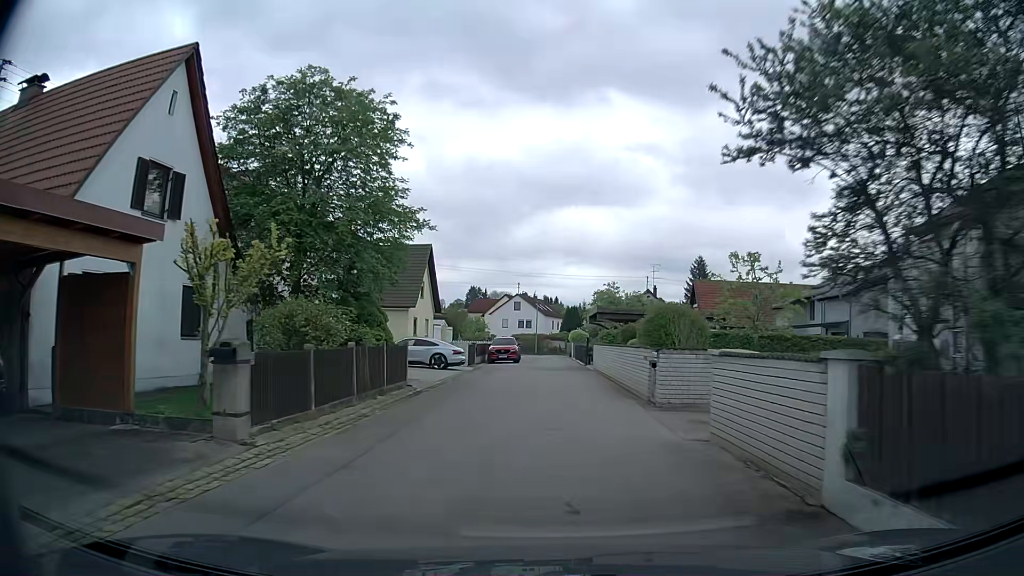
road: residential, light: Day
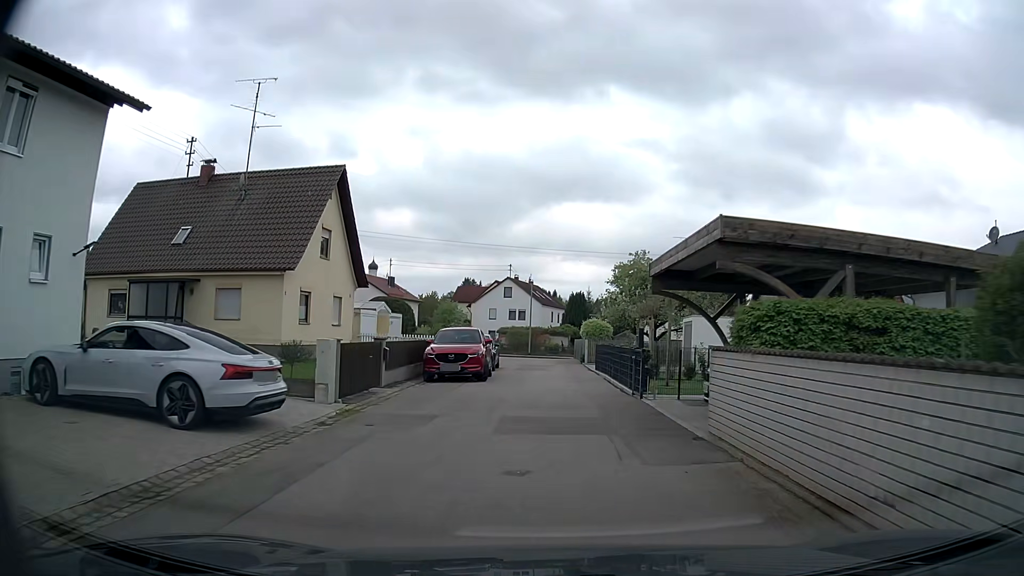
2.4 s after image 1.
(+0.1, +21.7) m; 0°
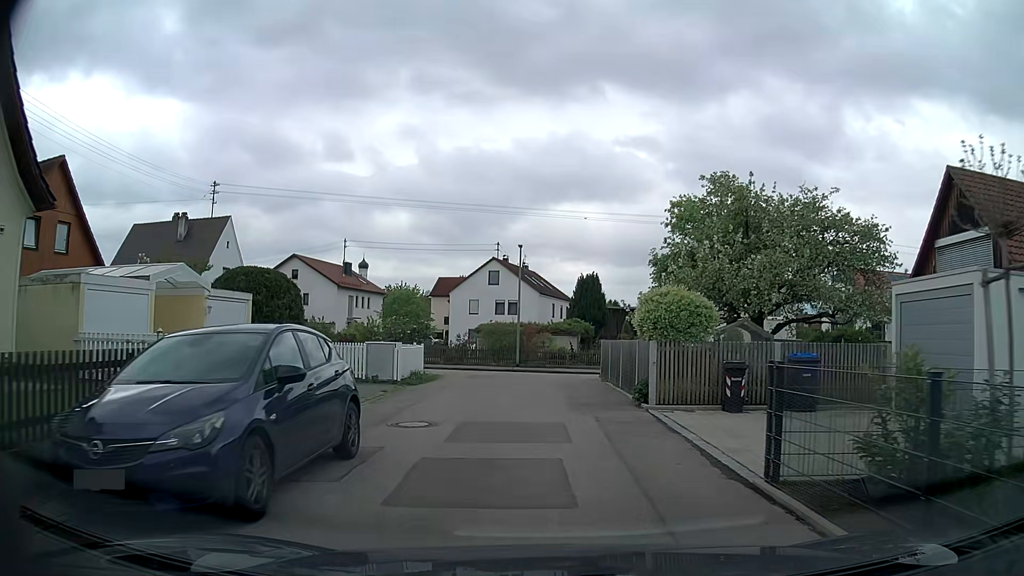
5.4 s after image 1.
(+0.1, +22.0) m; 0°
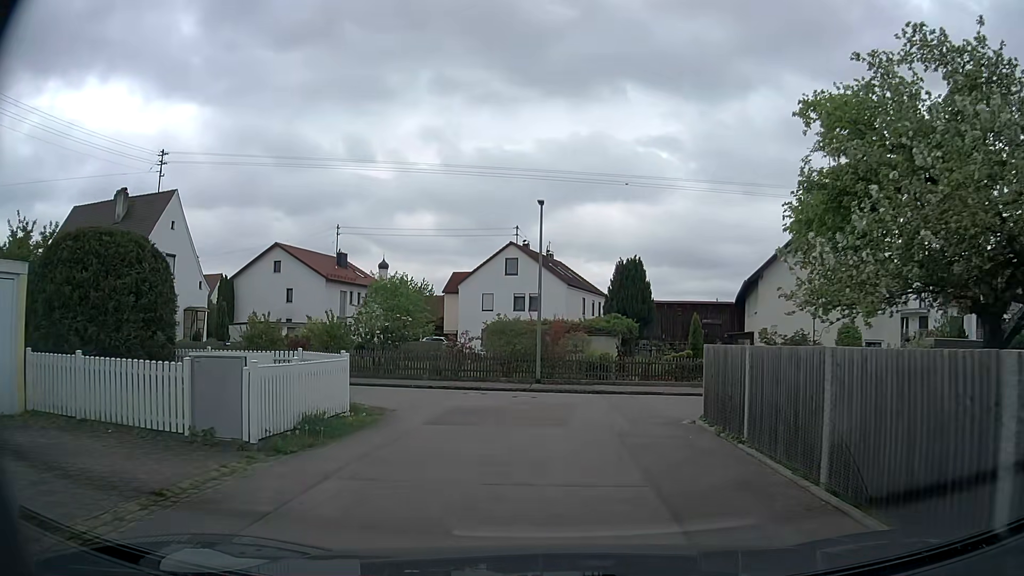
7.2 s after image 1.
(-0.2, +11.3) m; -2°
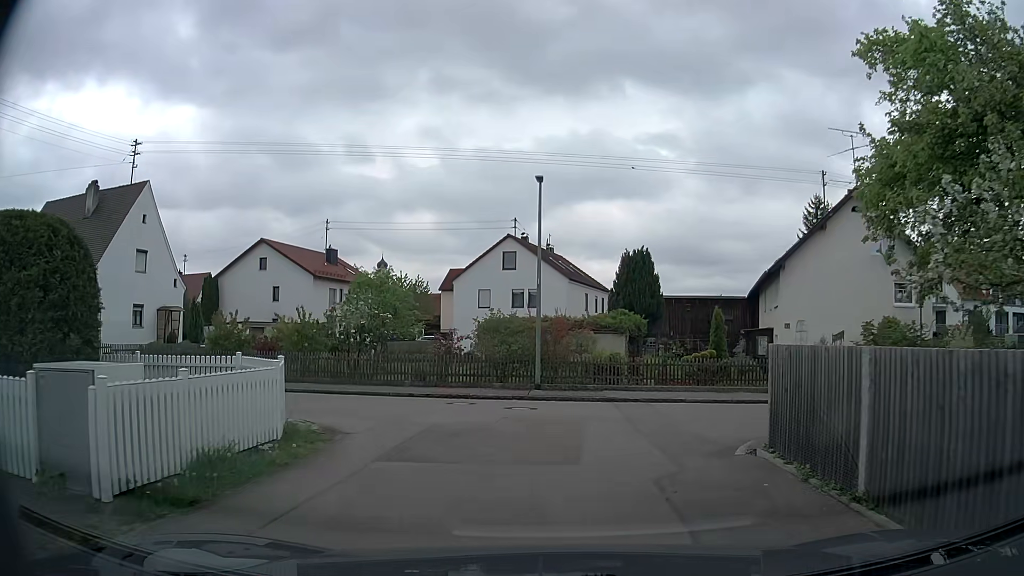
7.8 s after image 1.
(0.0, +3.1) m; 0°
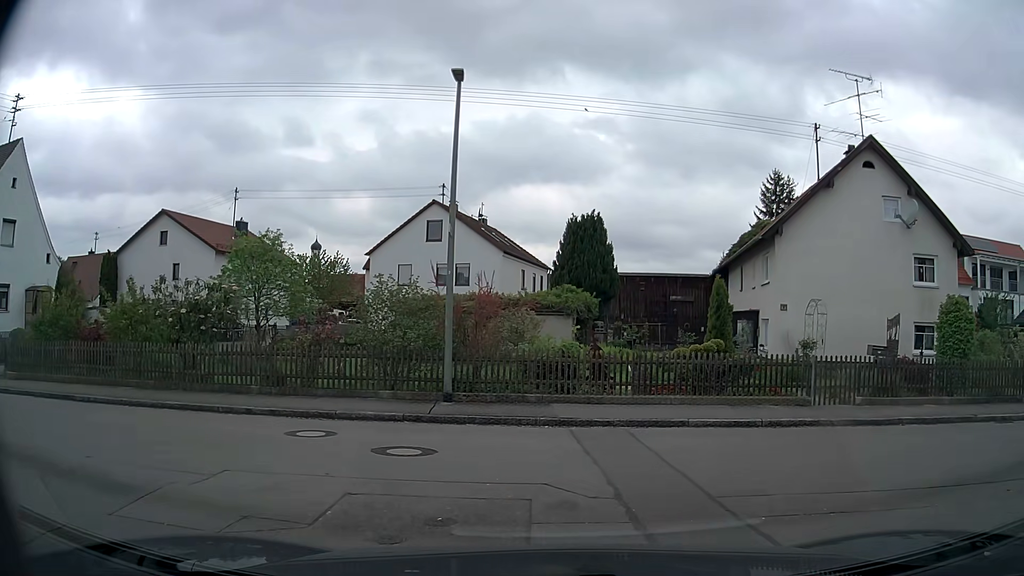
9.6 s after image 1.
(+0.2, +6.9) m; +6°
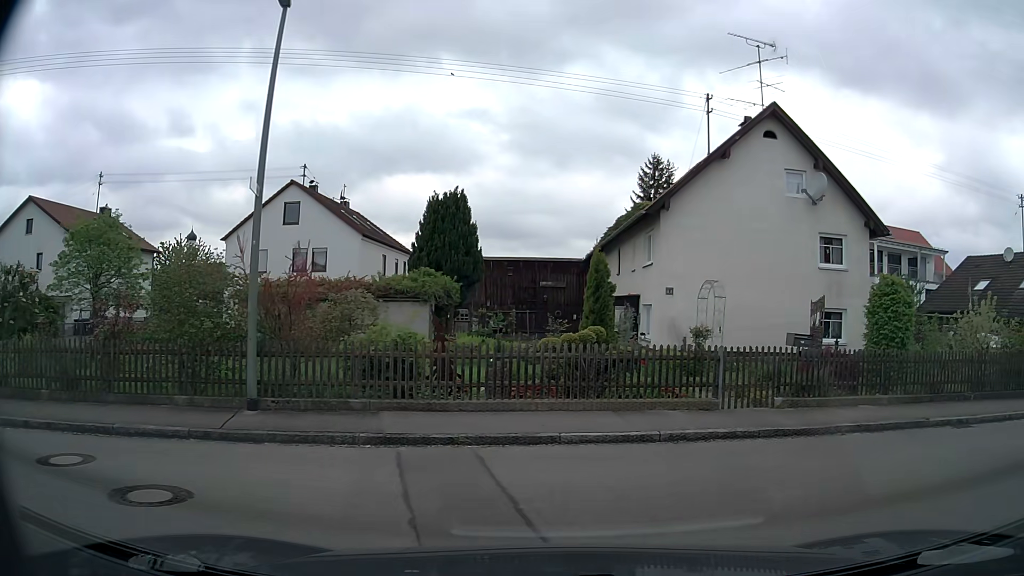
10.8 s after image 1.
(+0.2, +2.7) m; +10°
